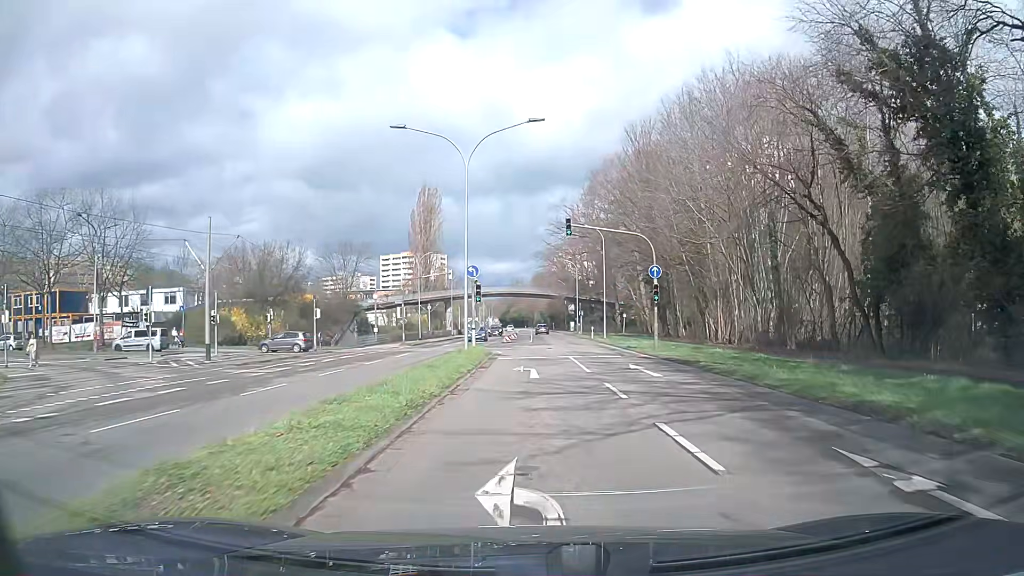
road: secondary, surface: asphalt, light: Day
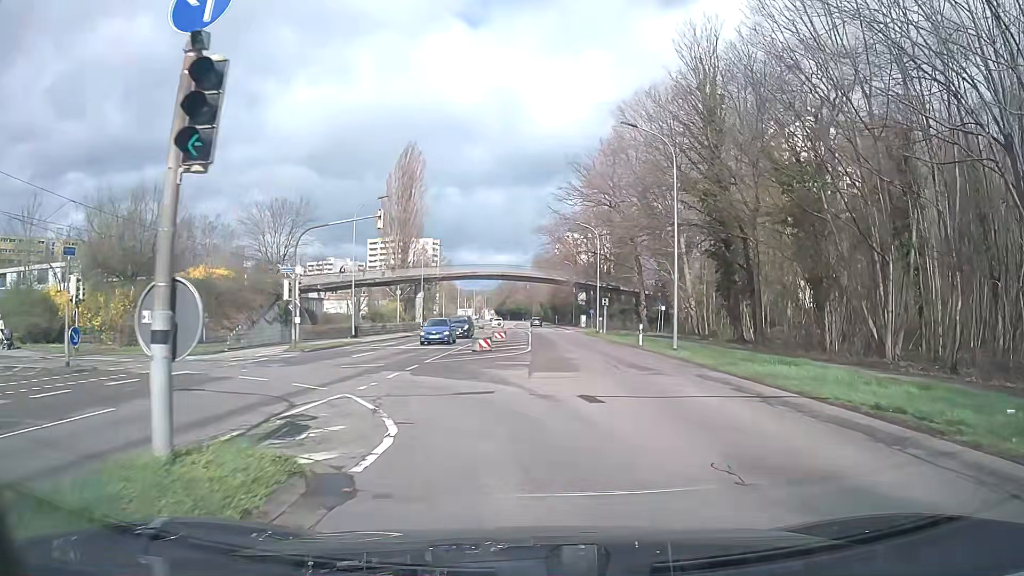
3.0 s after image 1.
(-0.2, +26.0) m; 0°
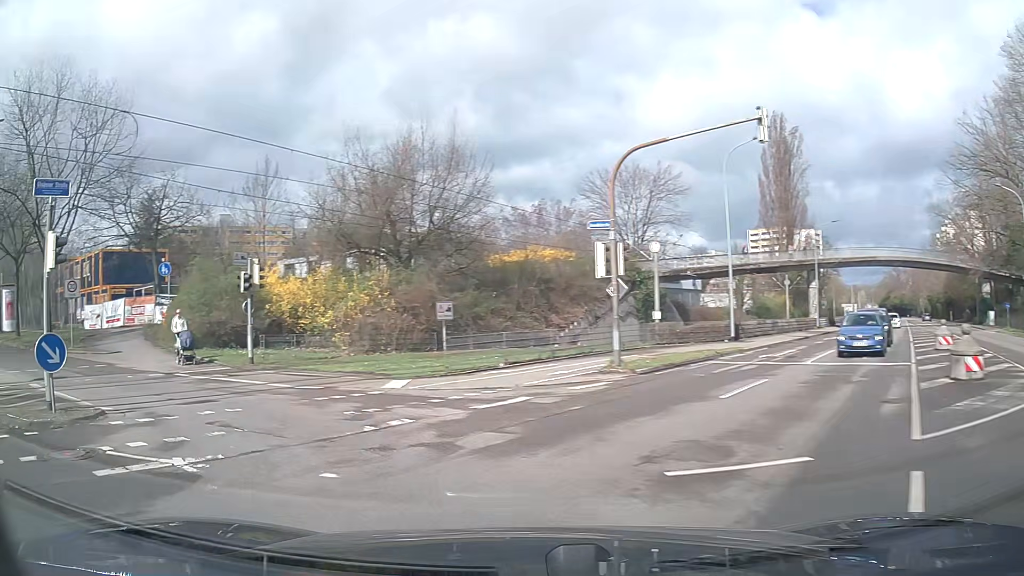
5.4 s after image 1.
(-2.6, +13.9) m; -34°
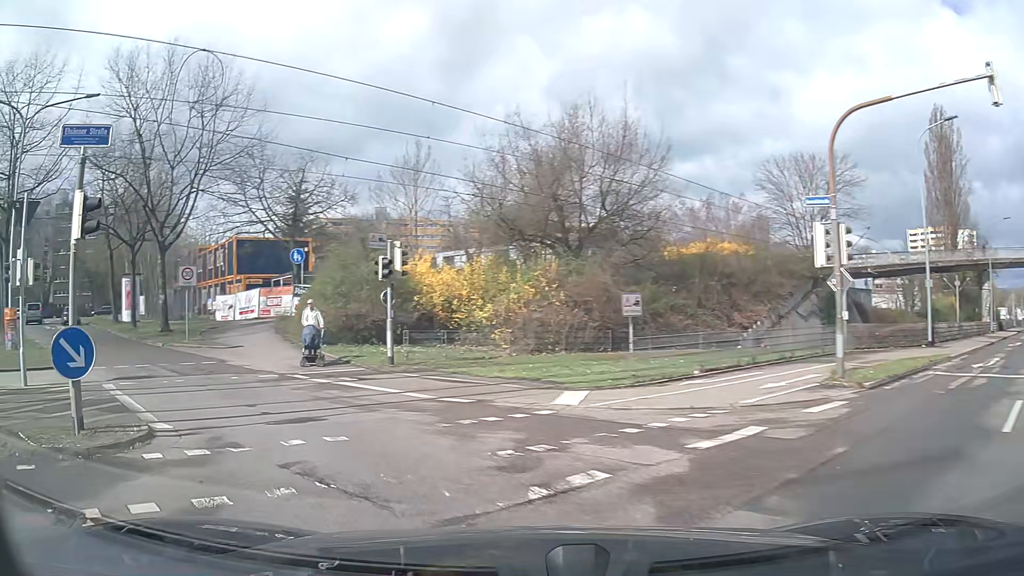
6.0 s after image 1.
(-0.4, +3.4) m; -12°
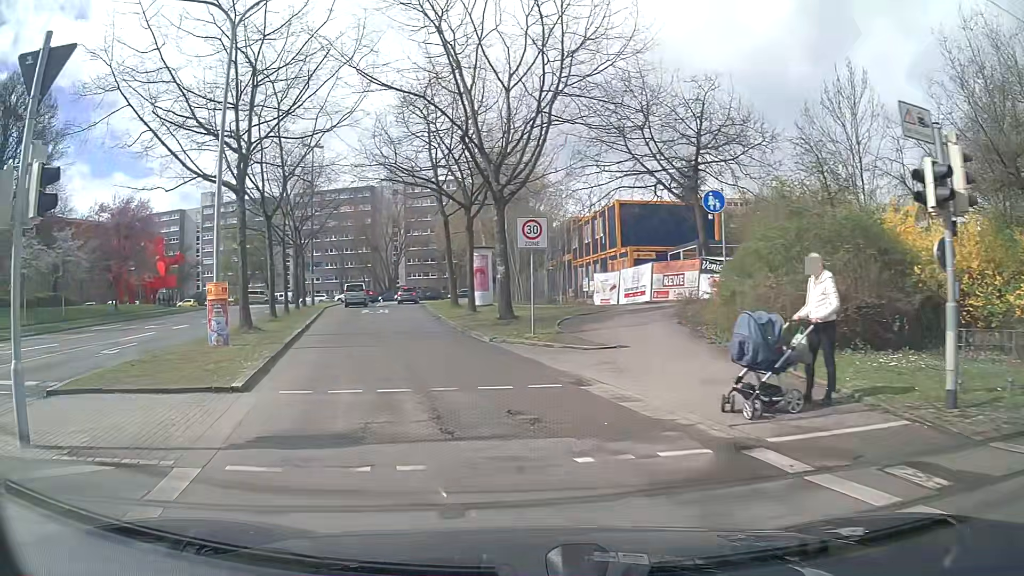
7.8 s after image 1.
(-3.4, +10.0) m; -33°
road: residential
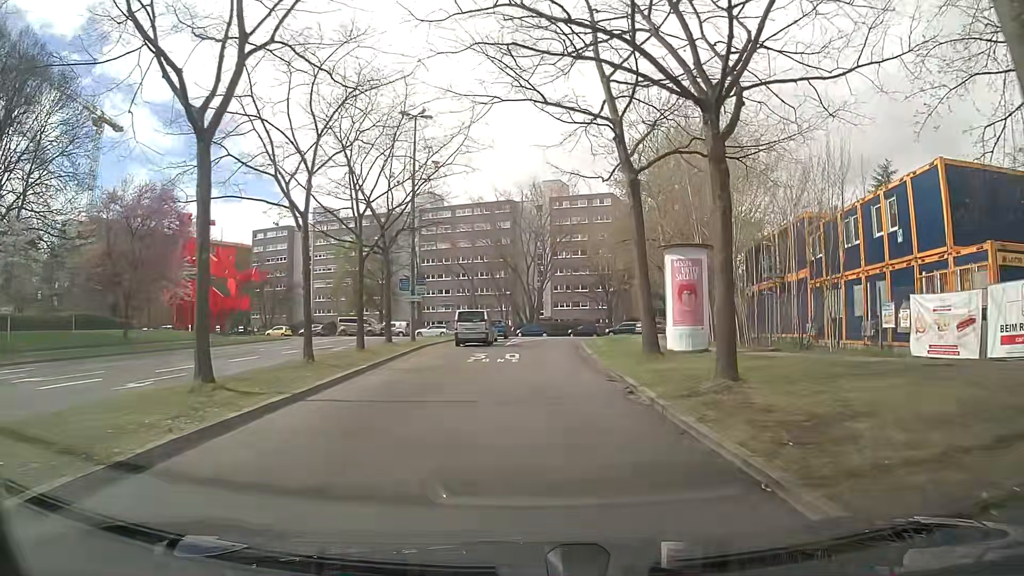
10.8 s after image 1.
(-3.4, +19.2) m; -12°
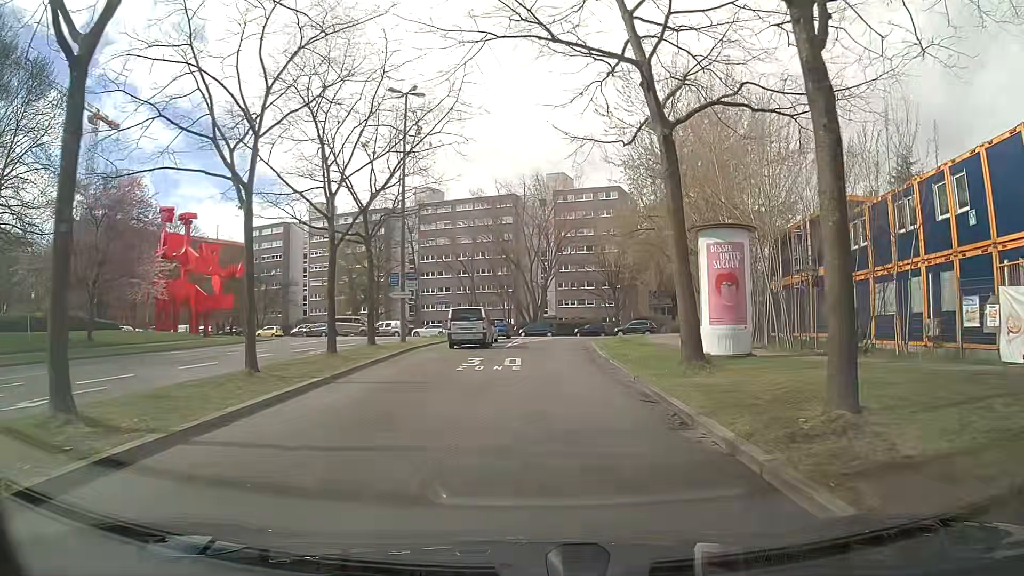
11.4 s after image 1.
(-0.1, +4.4) m; -2°
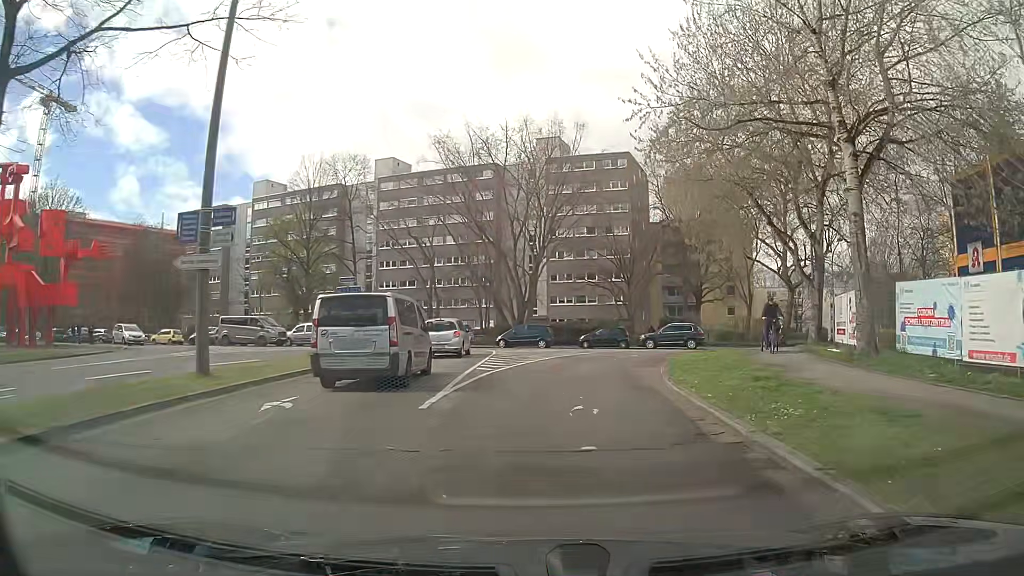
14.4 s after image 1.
(+0.5, +22.3) m; +3°
